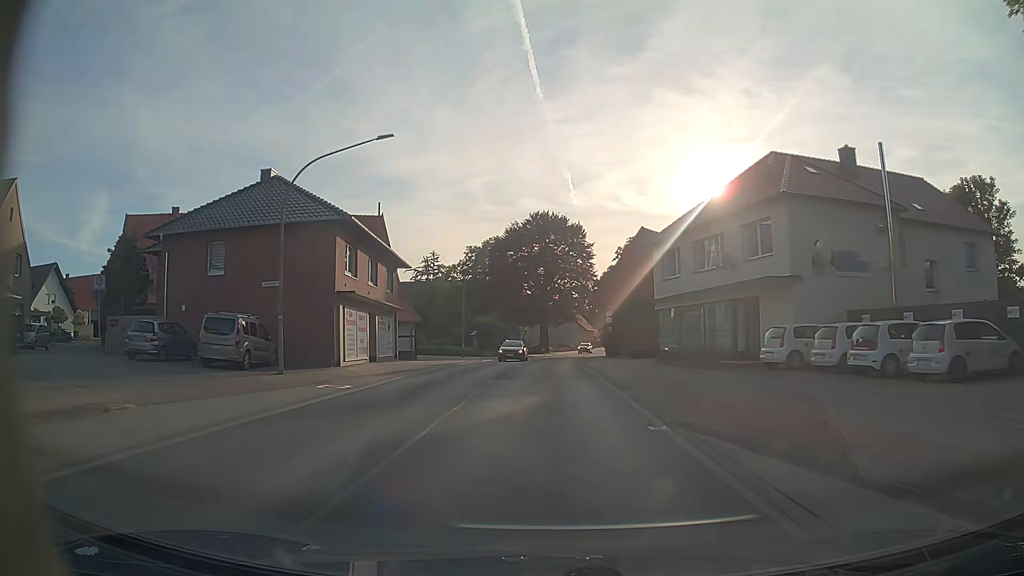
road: primary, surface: asphalt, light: Day
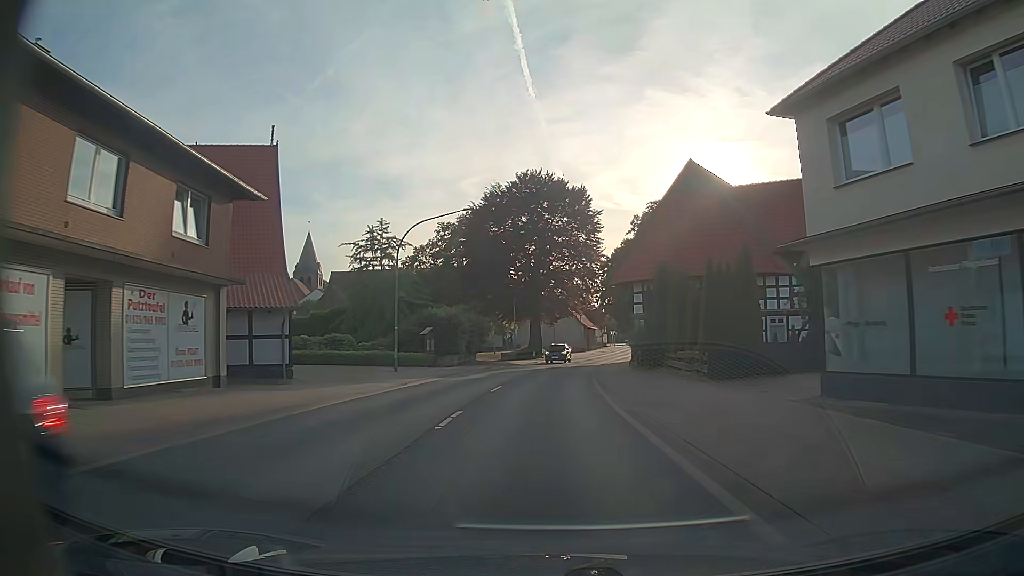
(-0.1, +22.8) m; 0°
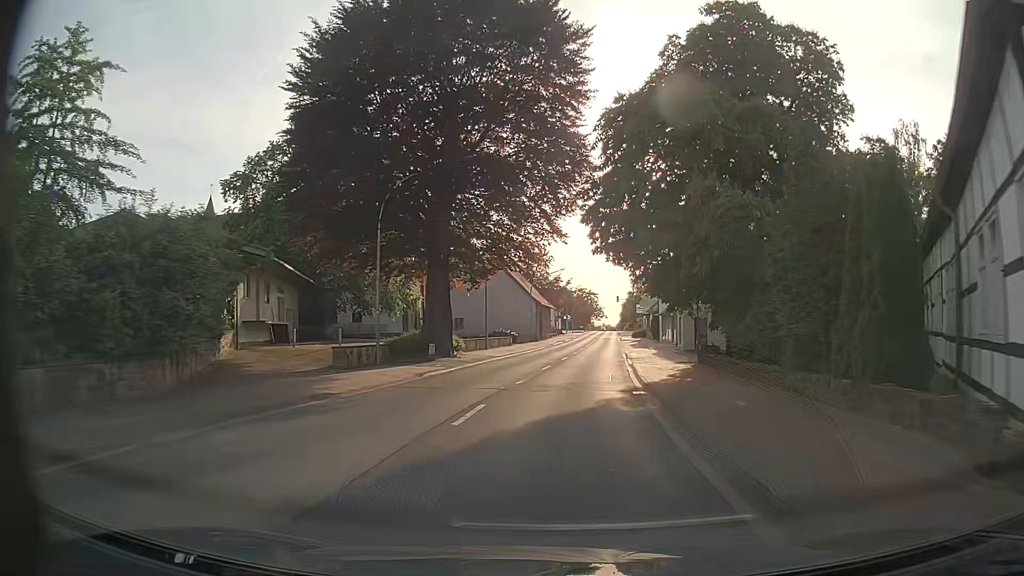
(+0.9, +38.4) m; +4°
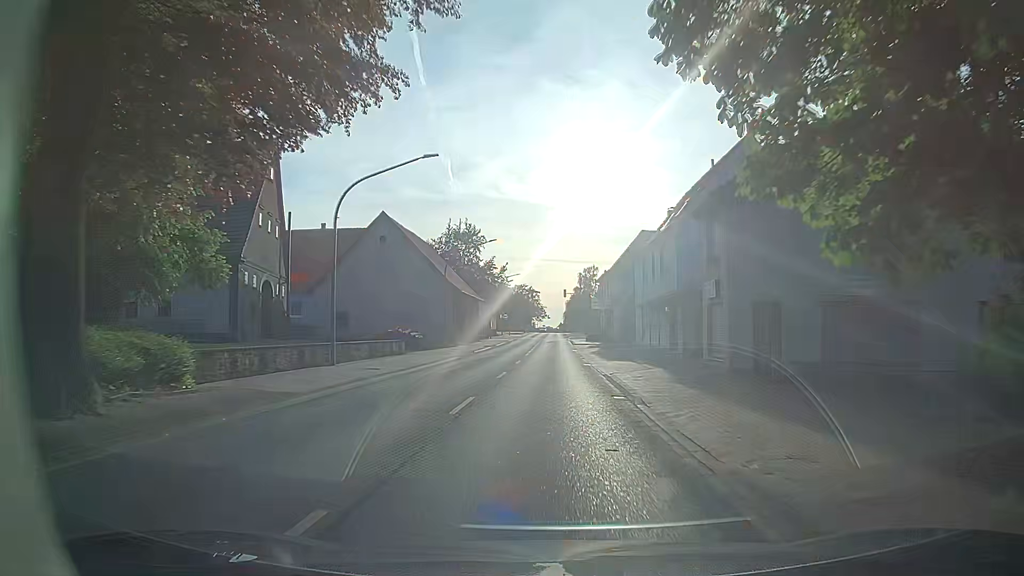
(+1.0, +23.0) m; +5°
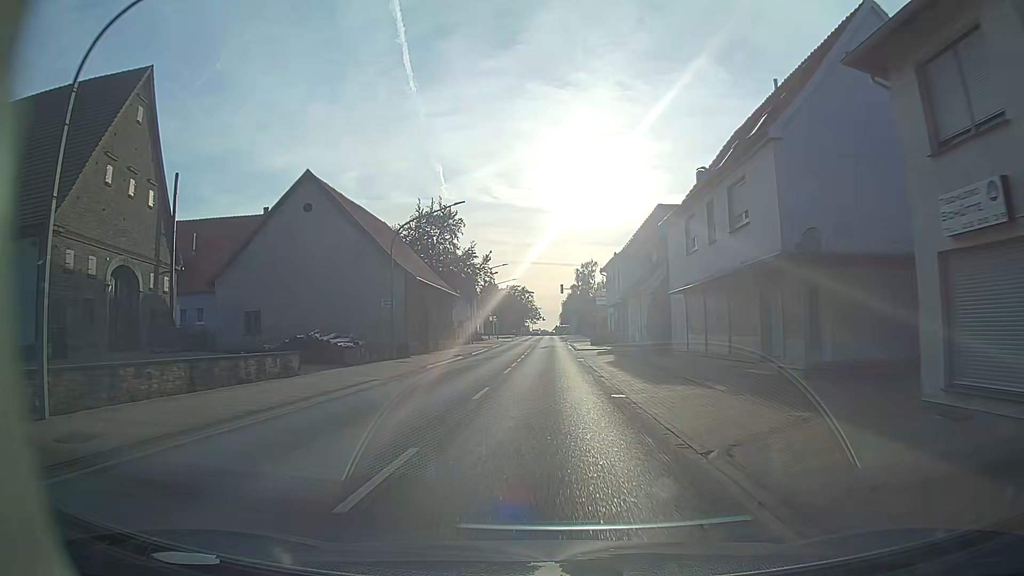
(+0.1, +15.3) m; +1°
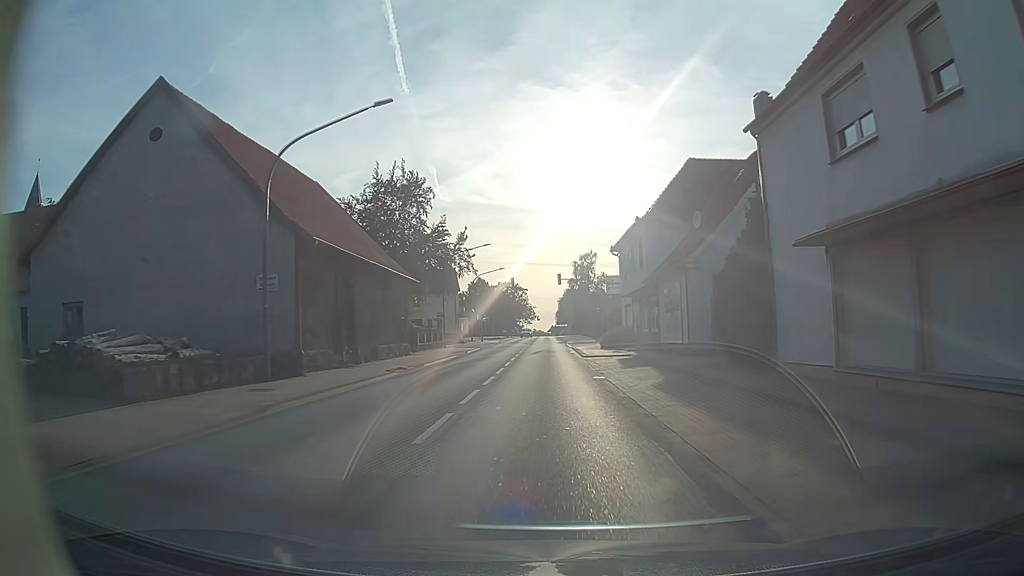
(0.0, +15.3) m; +1°
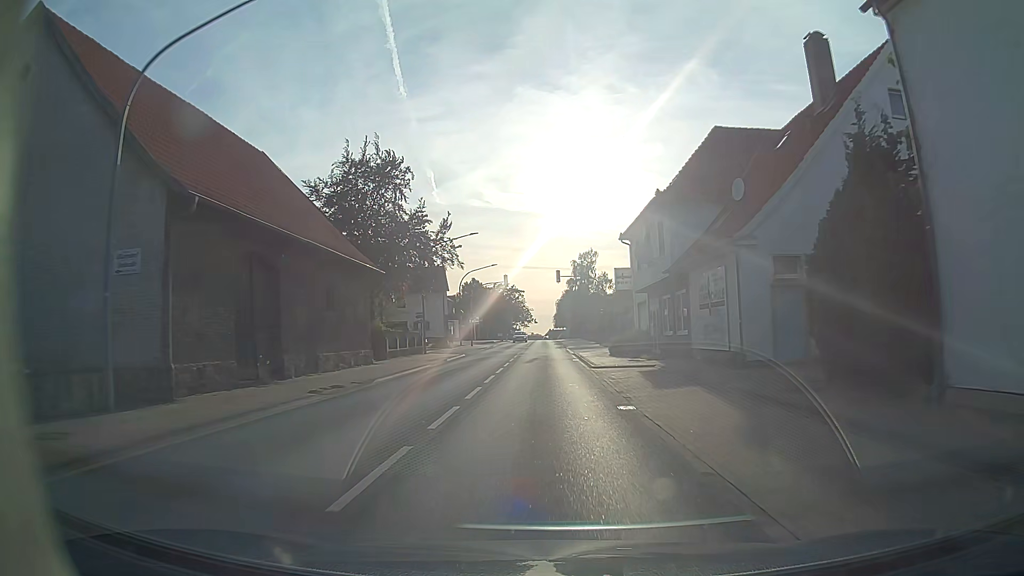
(0.0, +7.6) m; 0°
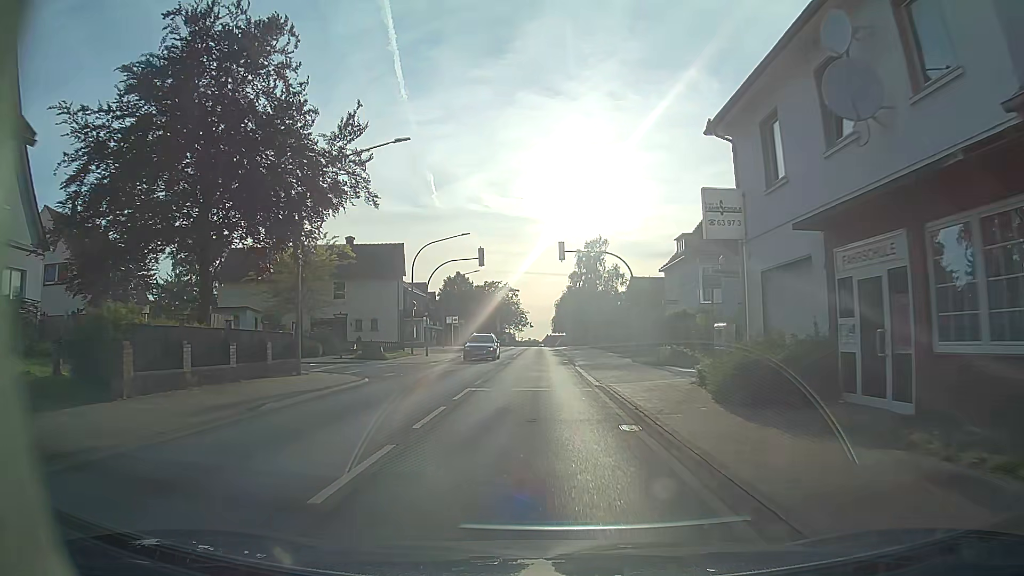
(0.0, +22.7) m; 0°
(0, +10) (0, +20) (0, +30) (0, +40) (0, +50) (0, +60) (0, +70) (0, +80) (0, +90) (0, +100) m
